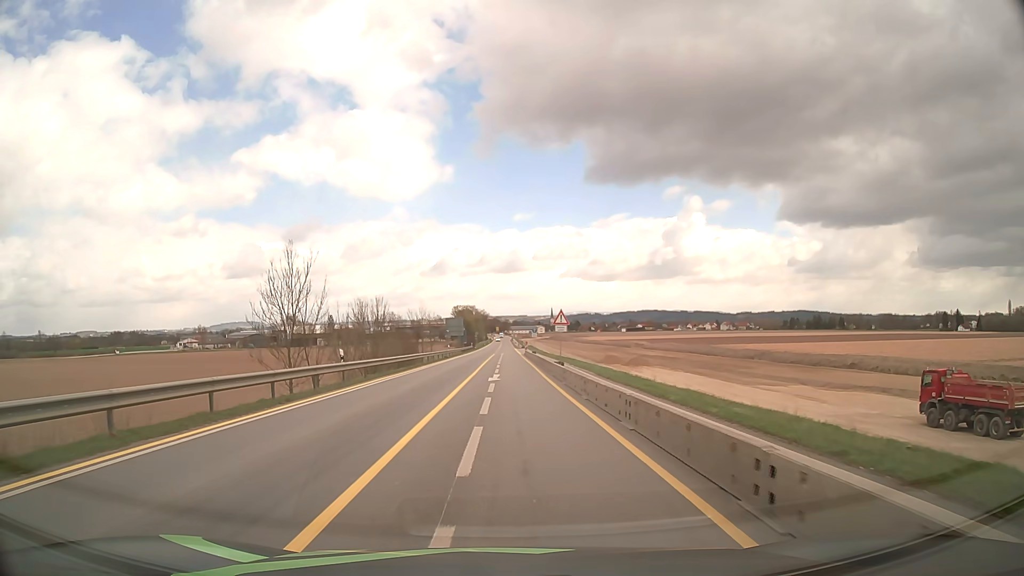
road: motorway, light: Day
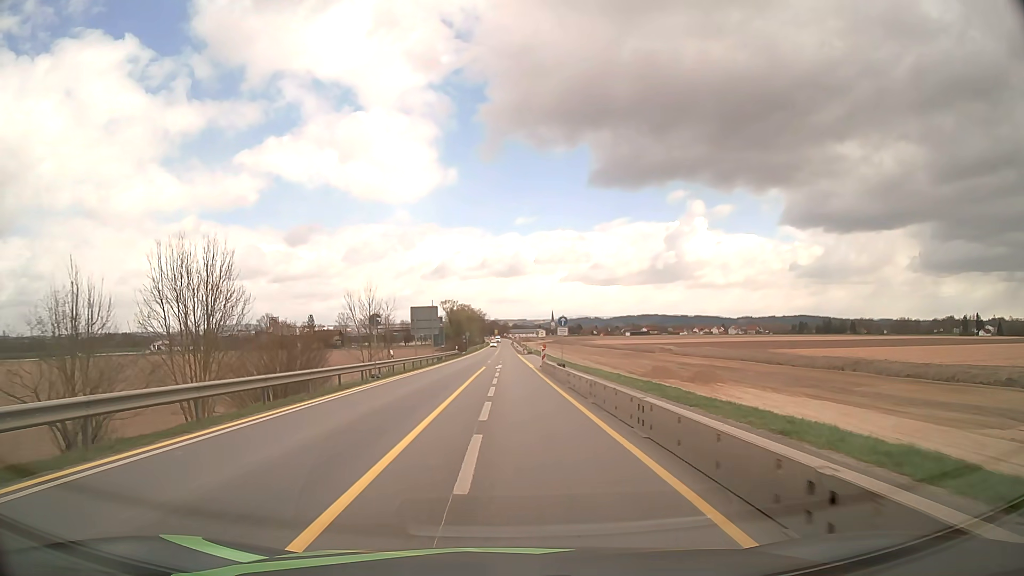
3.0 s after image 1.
(-0.1, +37.0) m; 0°
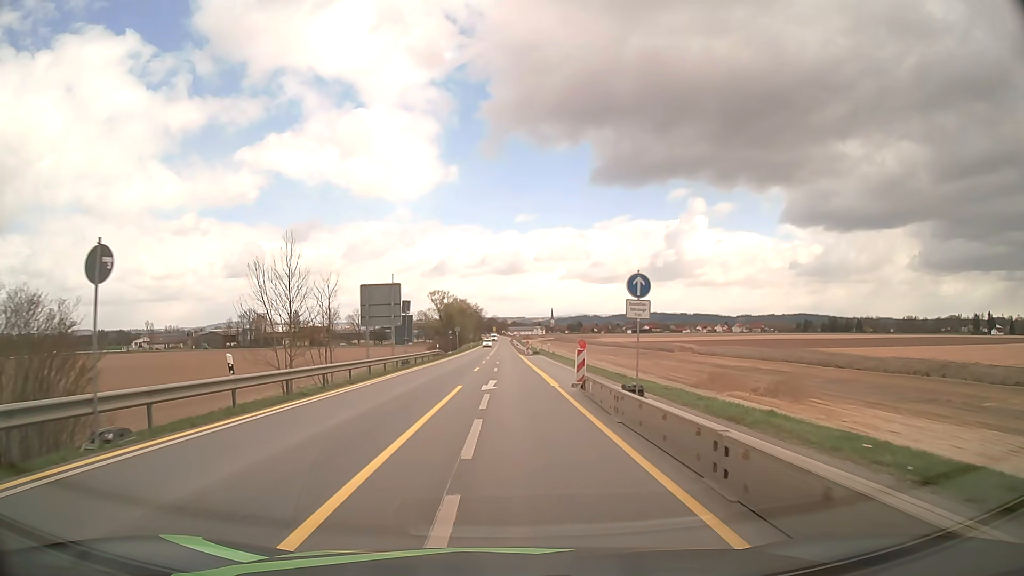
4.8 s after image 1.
(0.0, +22.0) m; 0°
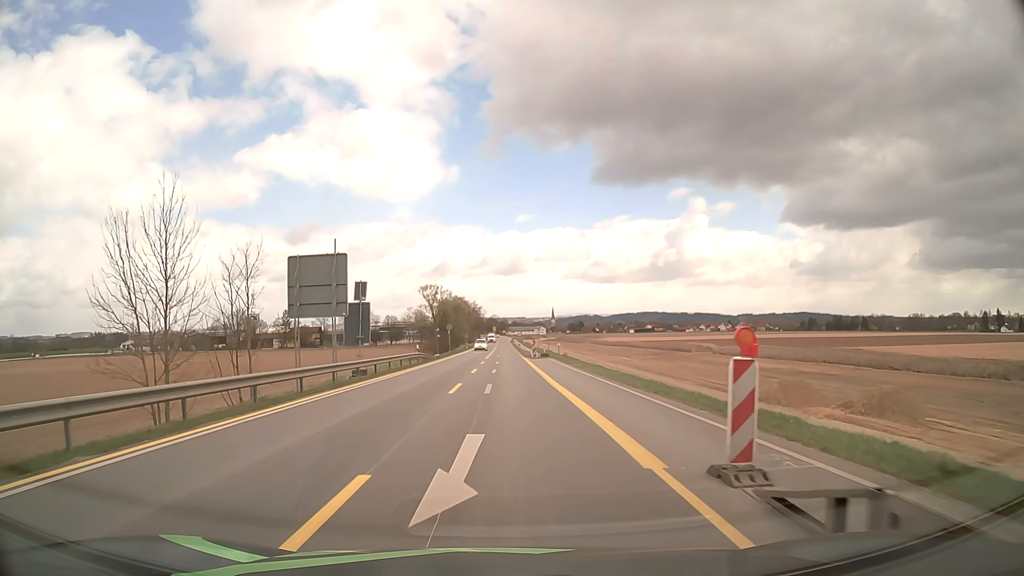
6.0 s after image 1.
(0.0, +14.7) m; 0°
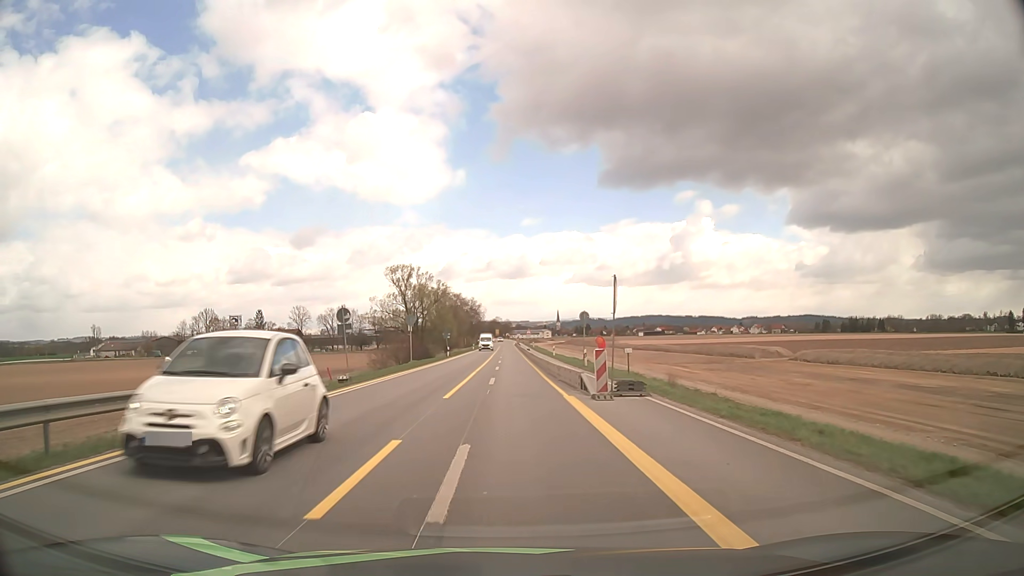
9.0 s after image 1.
(0.0, +36.8) m; 0°
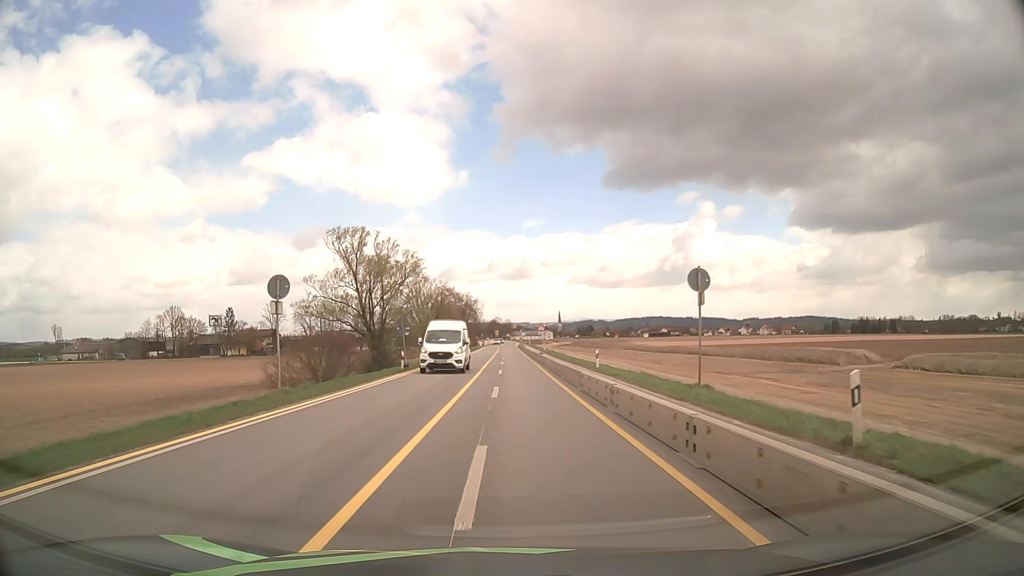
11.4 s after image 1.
(-0.1, +29.5) m; 0°
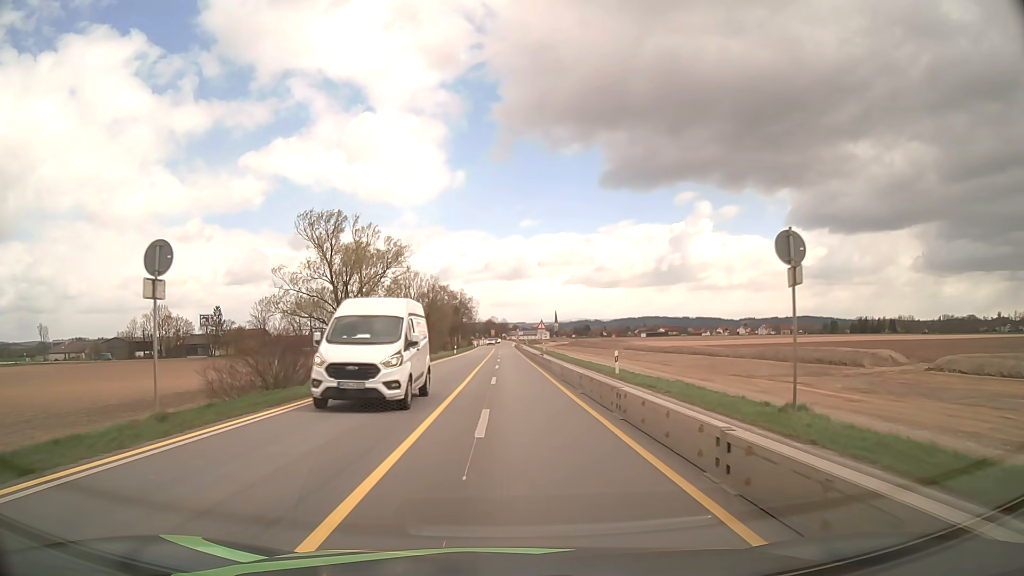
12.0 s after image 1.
(0.0, +7.3) m; 0°
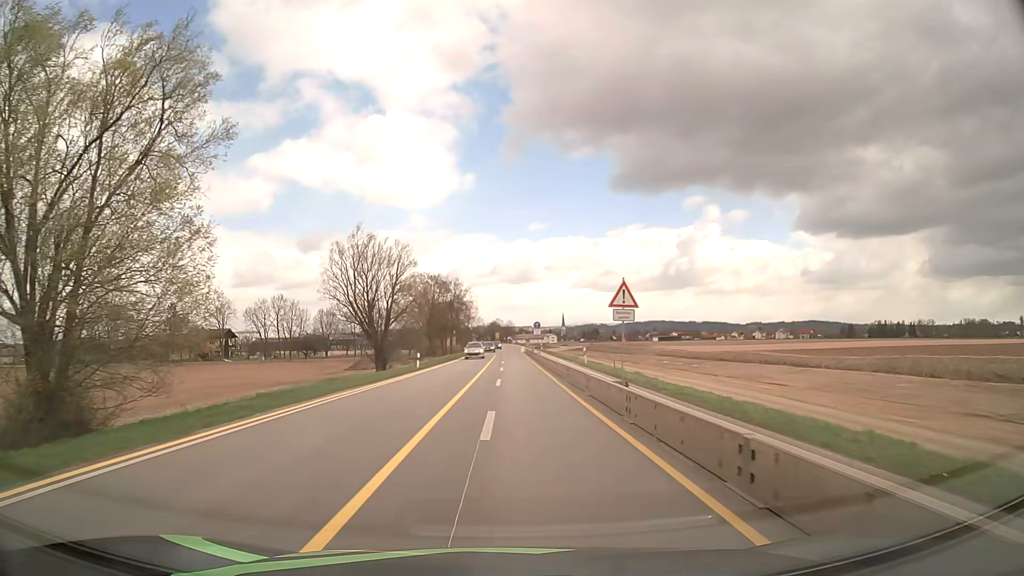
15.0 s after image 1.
(-0.1, +36.5) m; 0°
(0, +10) (0, +20) (0, +30) (0, +40) (0, +50) (0, +60) (0, +70) (0, +80) (0, +90) (0, +100) m
